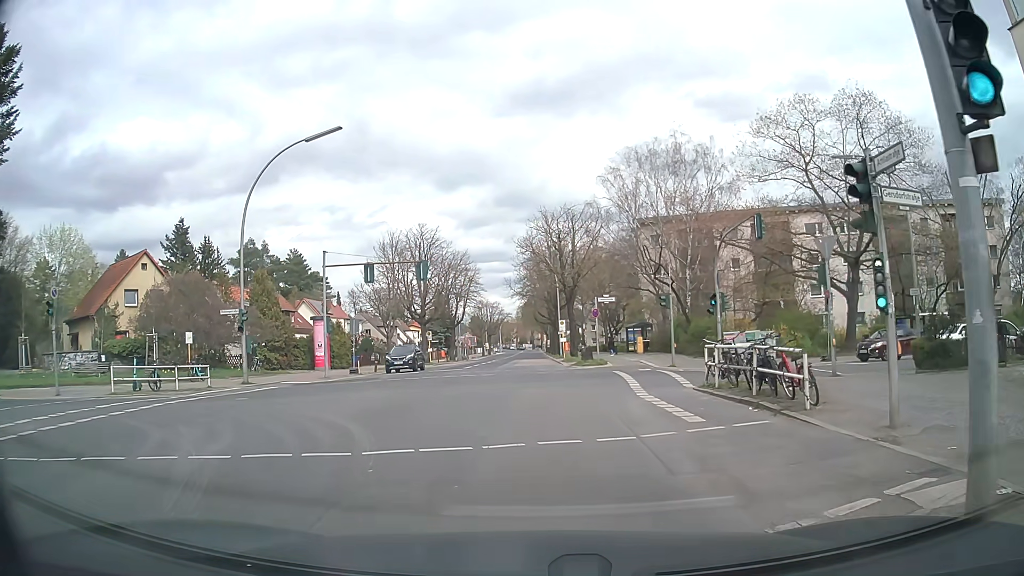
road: secondary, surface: asphalt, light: Day
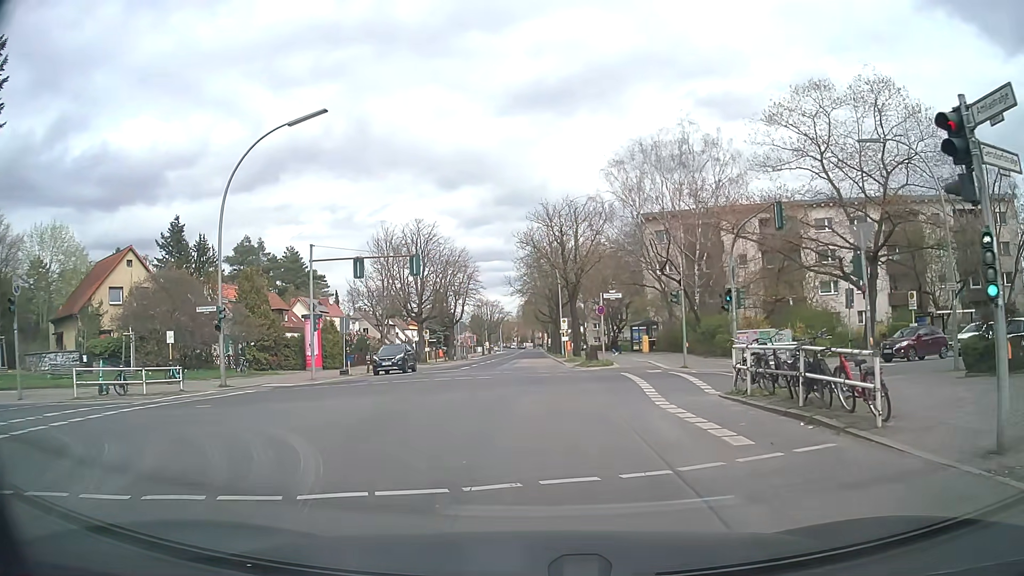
(0.0, +2.4) m; -2°
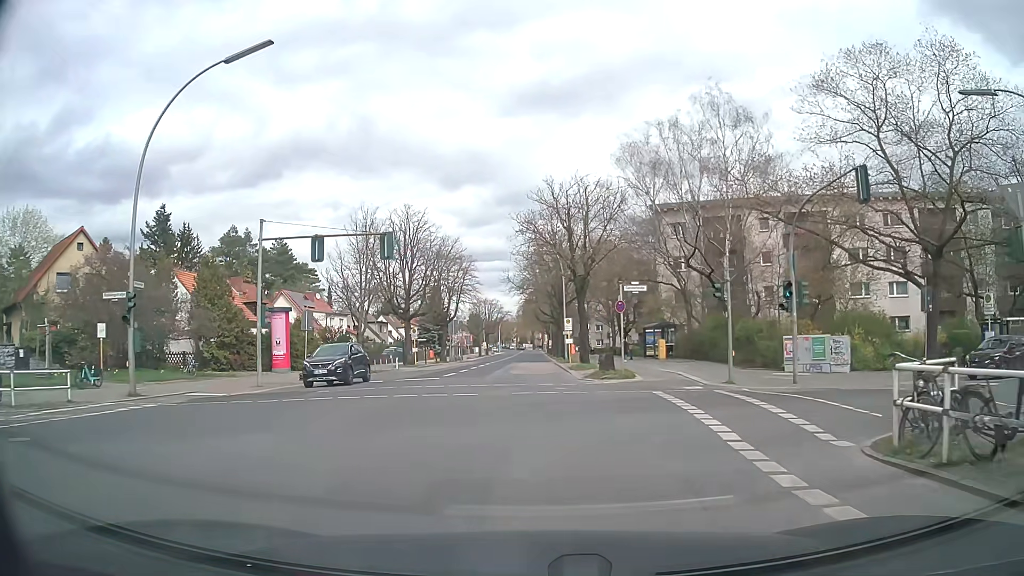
(+0.1, +6.9) m; 0°
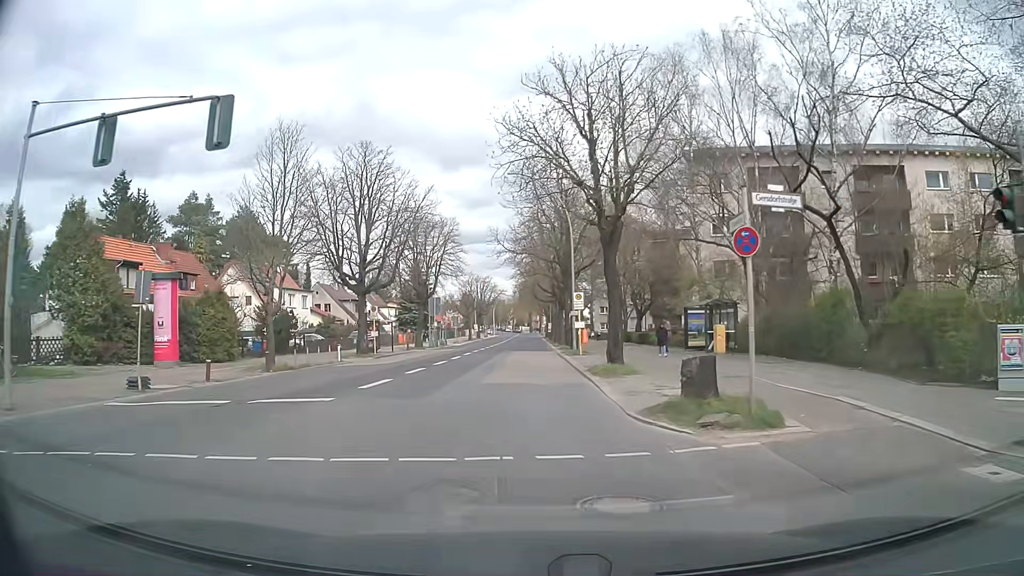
(+0.1, +14.7) m; 0°
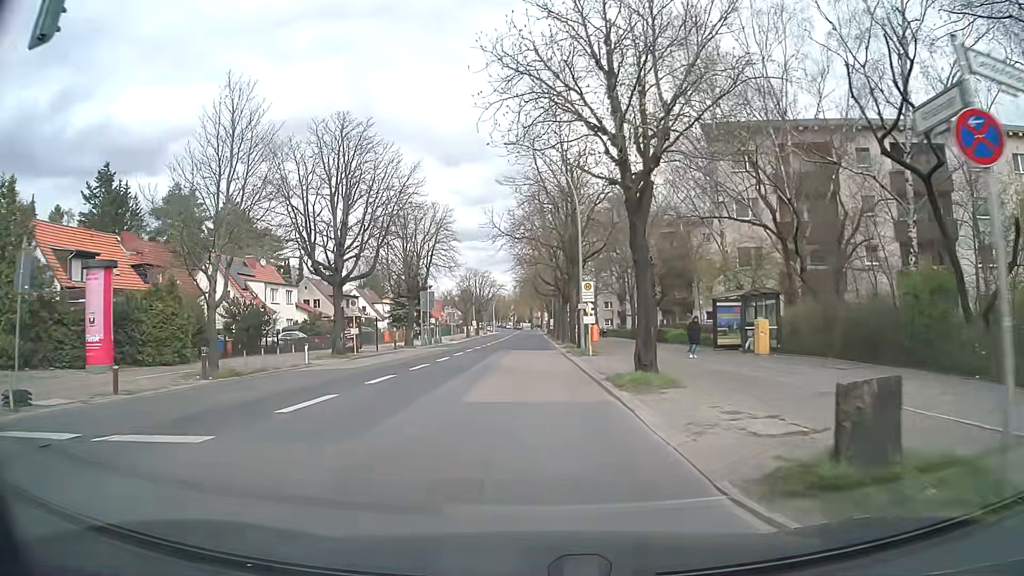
(0.0, +5.6) m; 0°
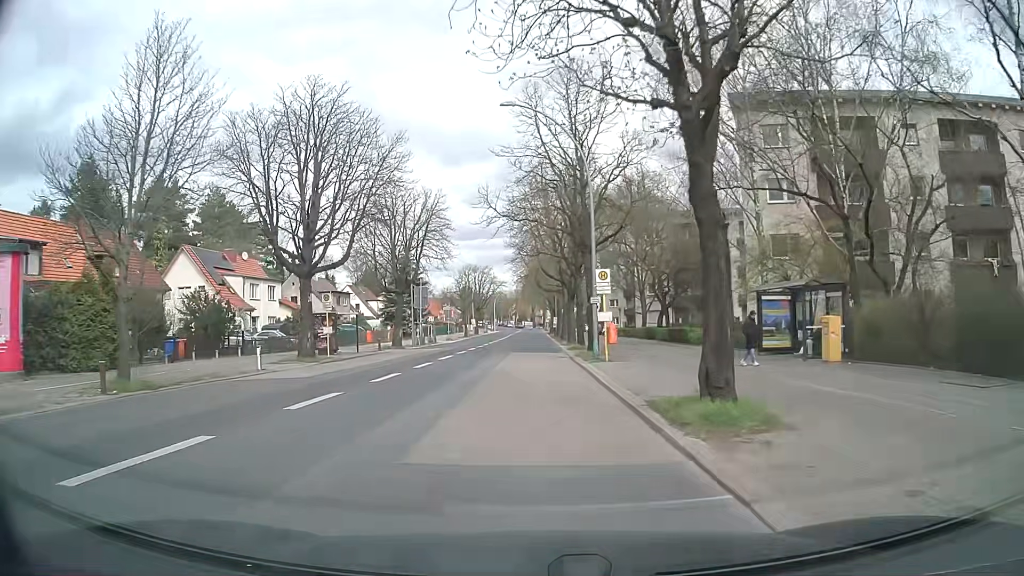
(0.0, +5.9) m; 0°
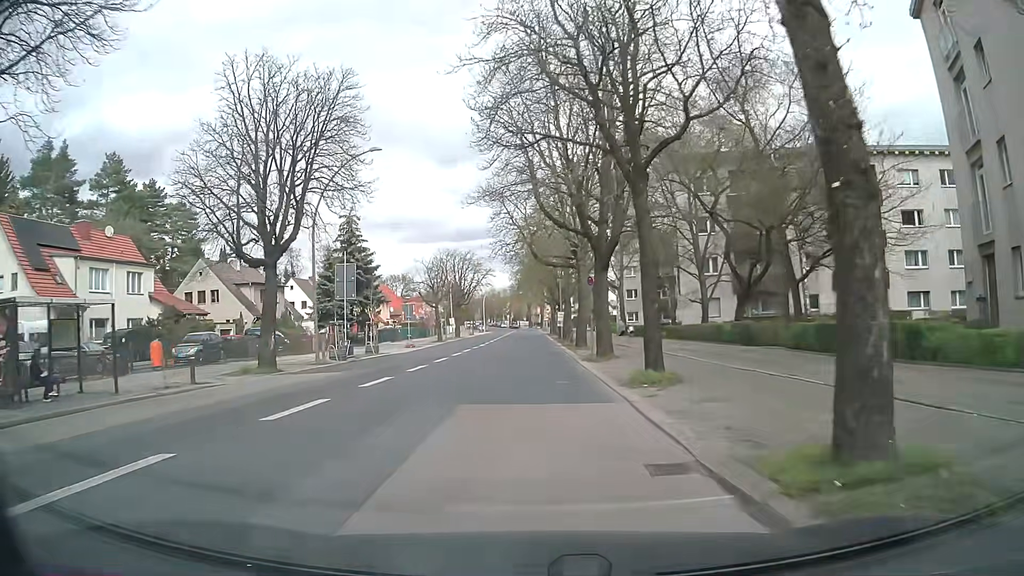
(+0.2, +25.3) m; +1°
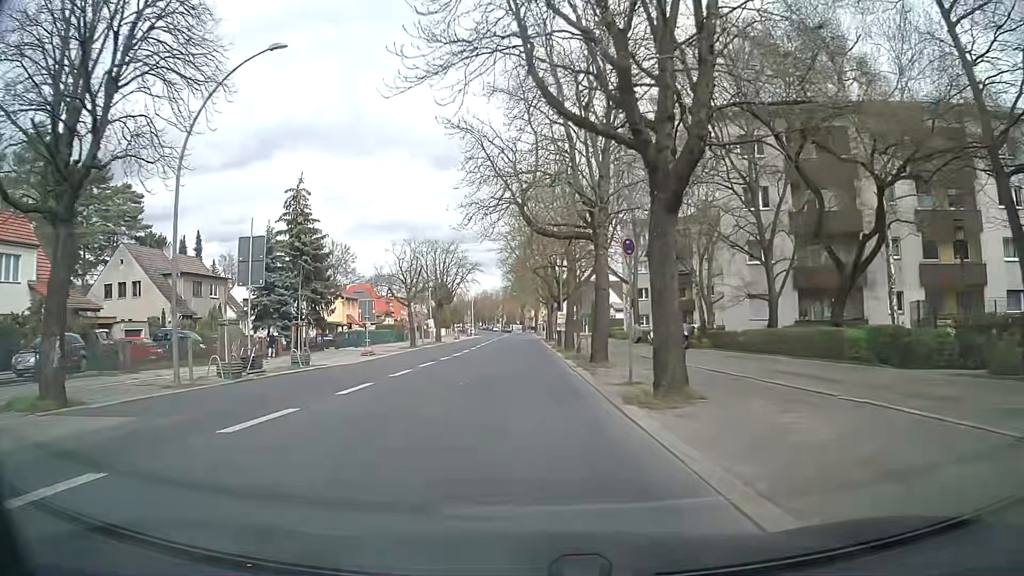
(-0.1, +13.2) m; 0°
(0, +10) (0, +20) (0, +30) (0, +40) (0, +50) (0, +60) (0, +70) (0, +80) (0, +90) (0, +100) m
